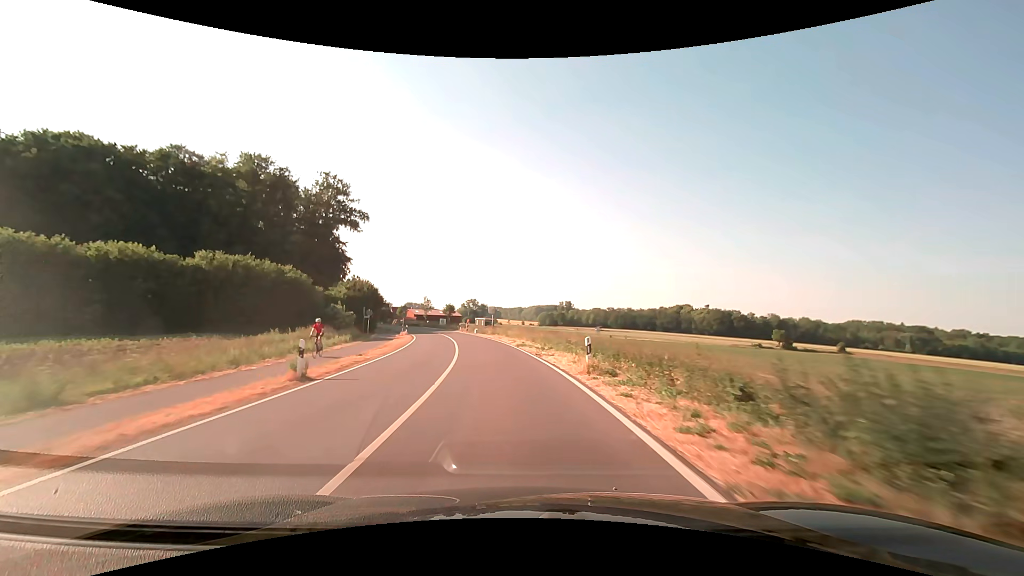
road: secondary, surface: asphalt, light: Day
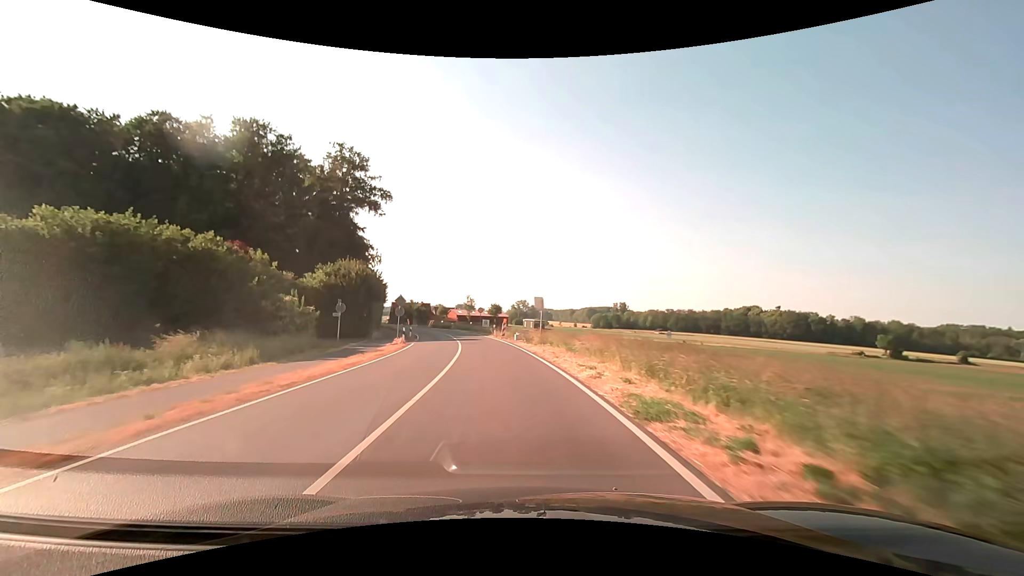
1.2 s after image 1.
(-1.1, +21.4) m; -6°
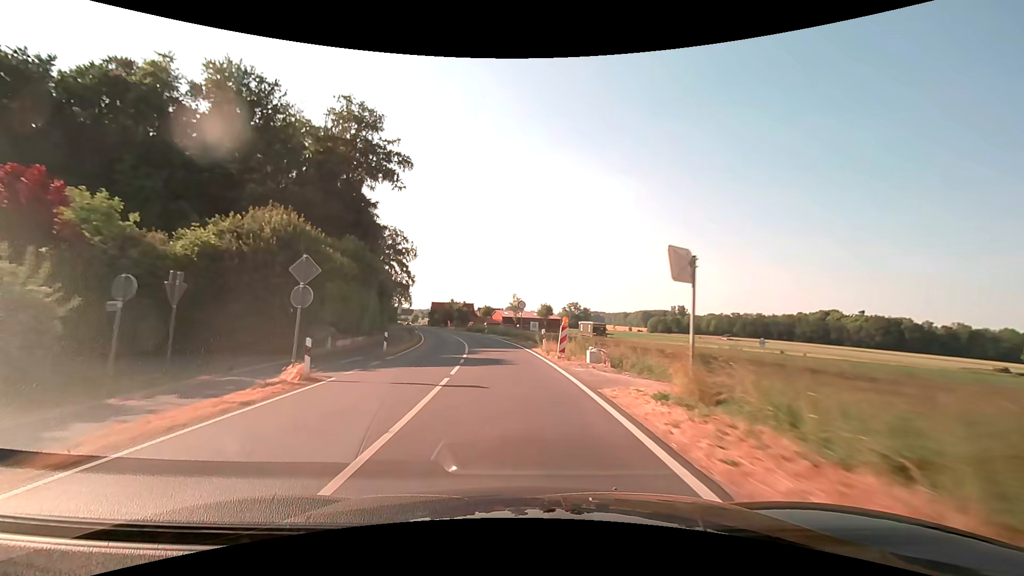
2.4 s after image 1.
(-1.1, +21.4) m; -6°
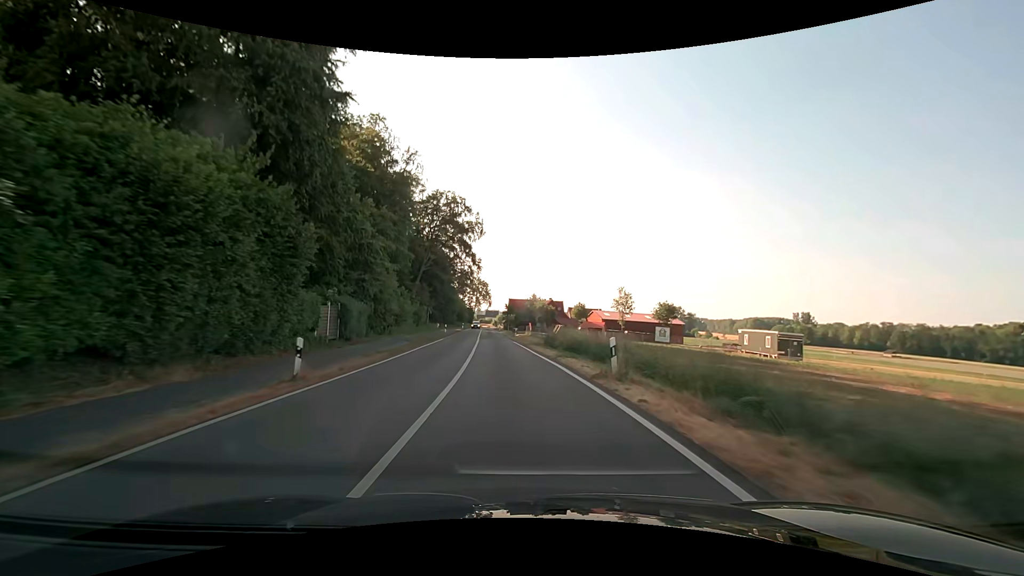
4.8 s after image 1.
(-3.9, +42.7) m; -10°
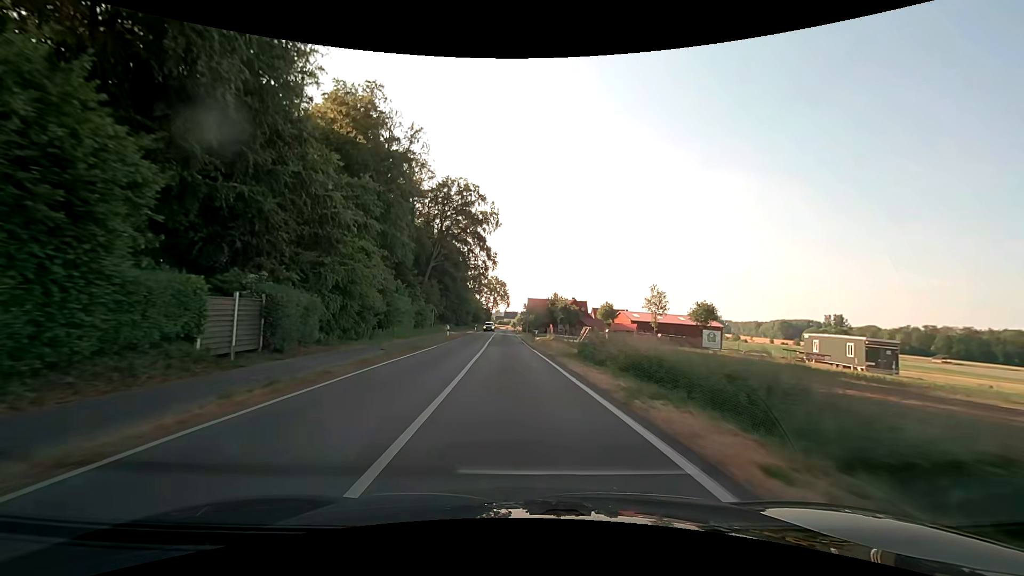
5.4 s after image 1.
(-0.2, +10.7) m; -2°
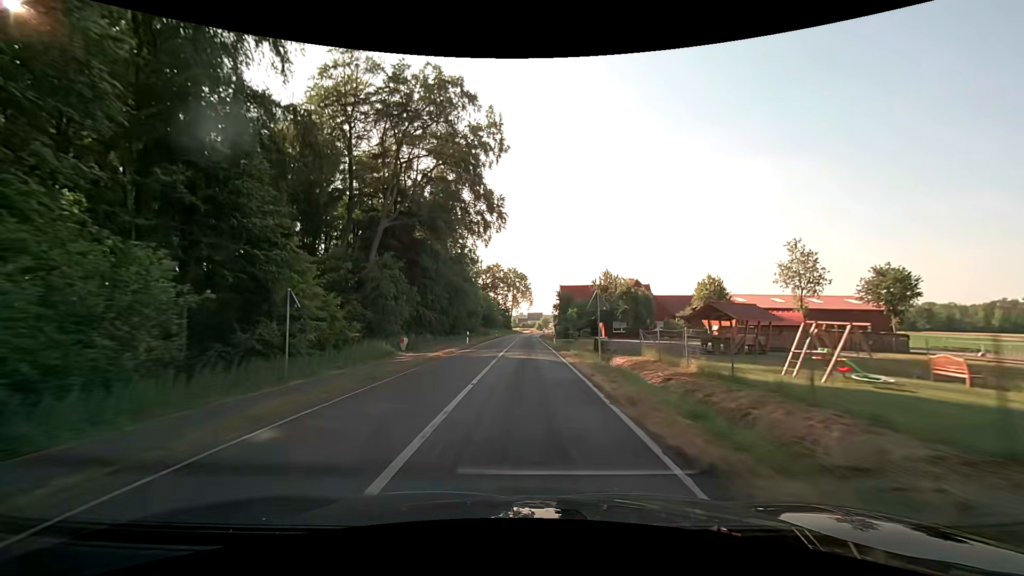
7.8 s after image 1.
(-1.4, +42.9) m; -3°
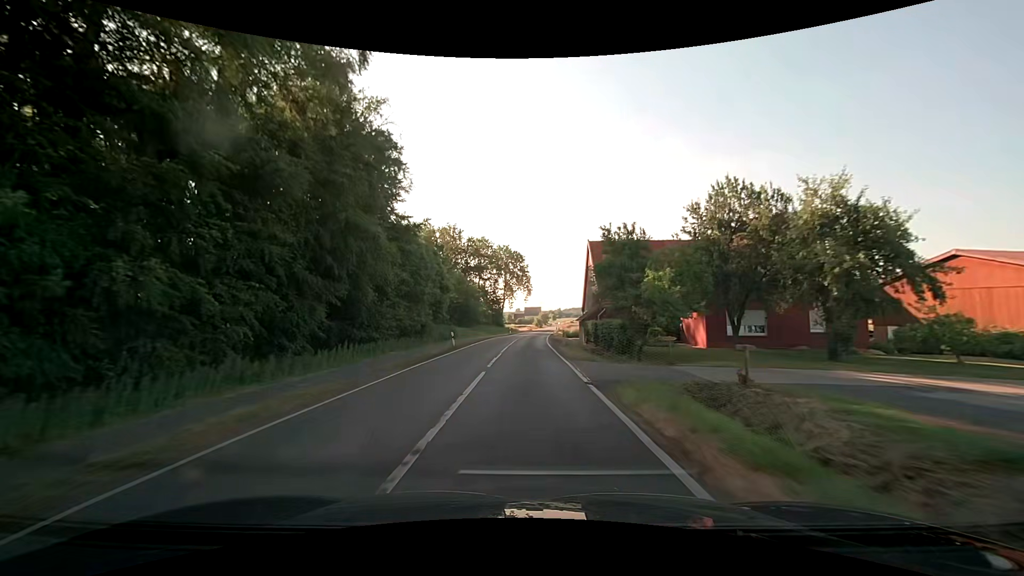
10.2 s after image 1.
(+0.5, +43.0) m; +1°
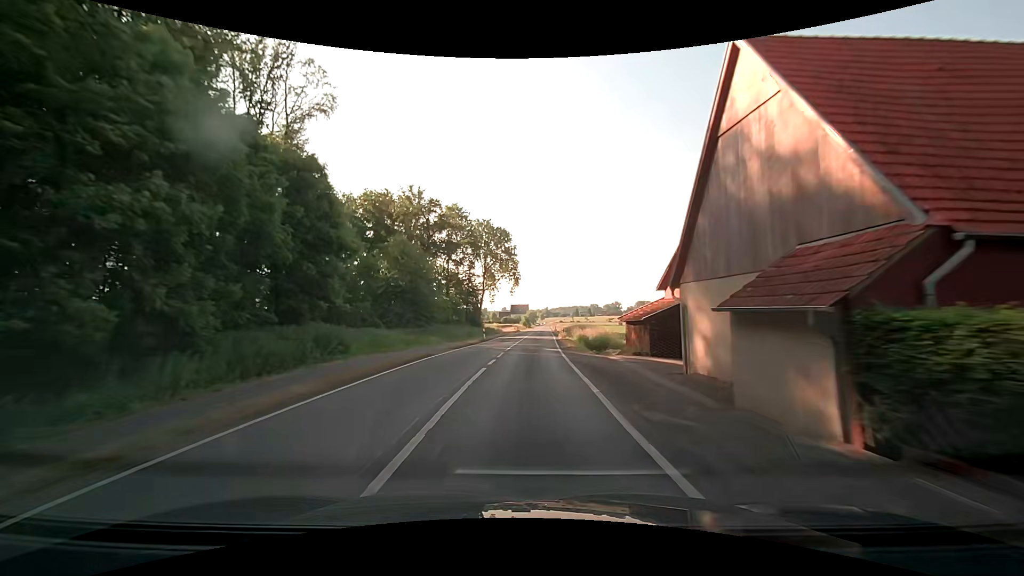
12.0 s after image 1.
(+0.1, +32.3) m; +1°
(0, +10) (0, +20) (0, +30) (+1, +40) (+1, +50) (+2, +60) (+2, +70) (+3, +80) (+4, +90) (+4, +100) m
